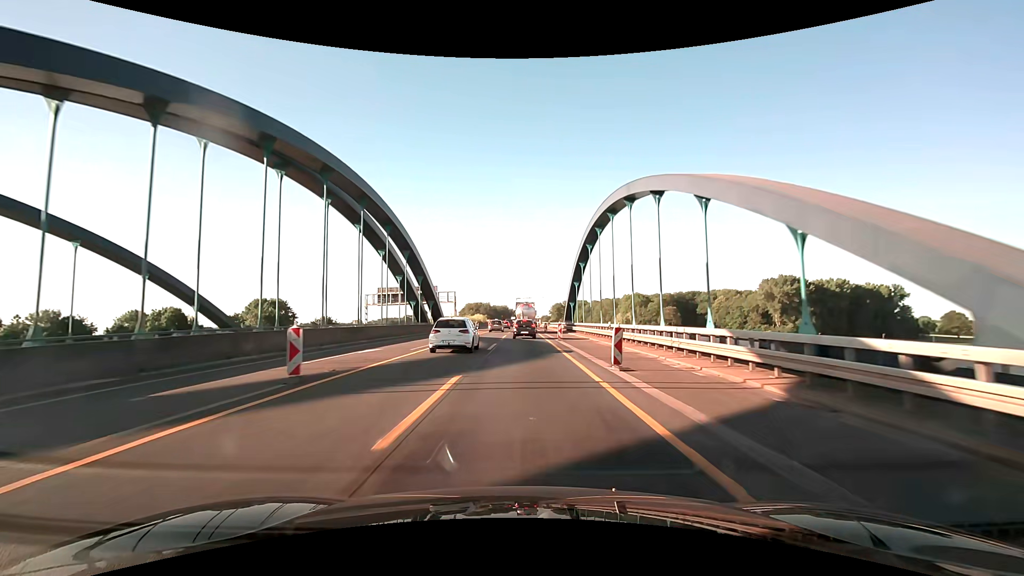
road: motorway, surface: asphalt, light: Day
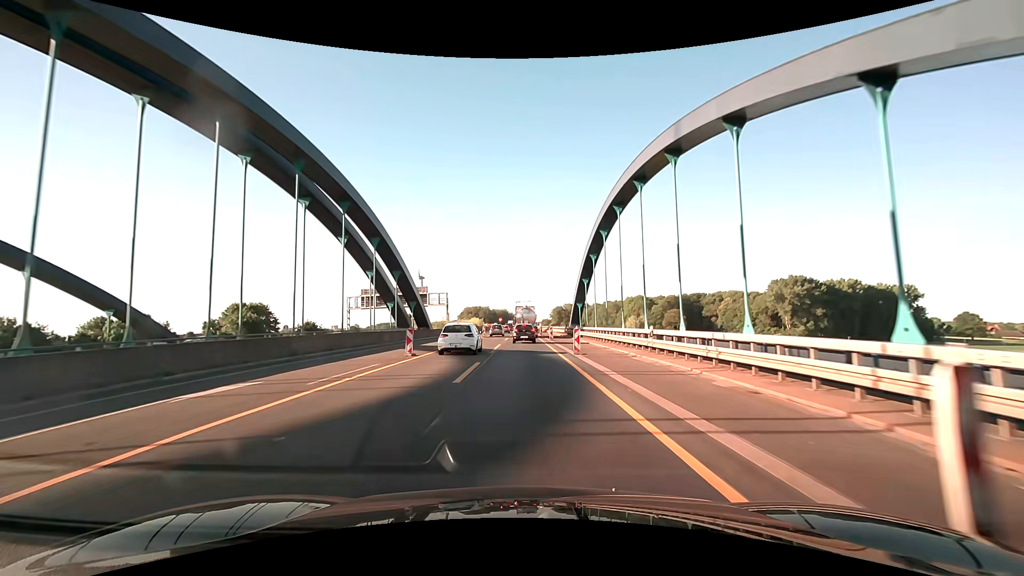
(0.0, +10.9) m; 0°
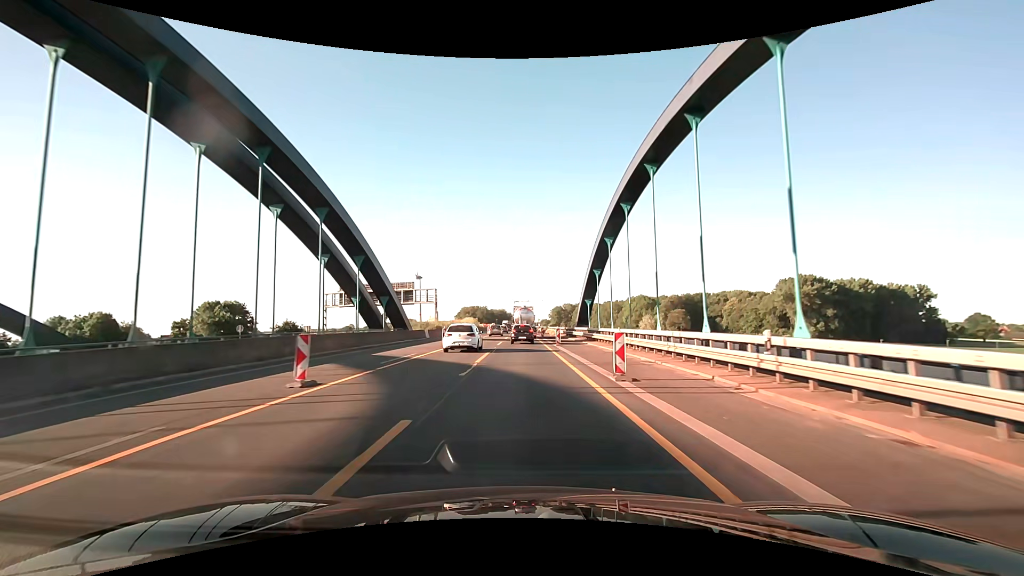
(0.0, +10.8) m; 0°
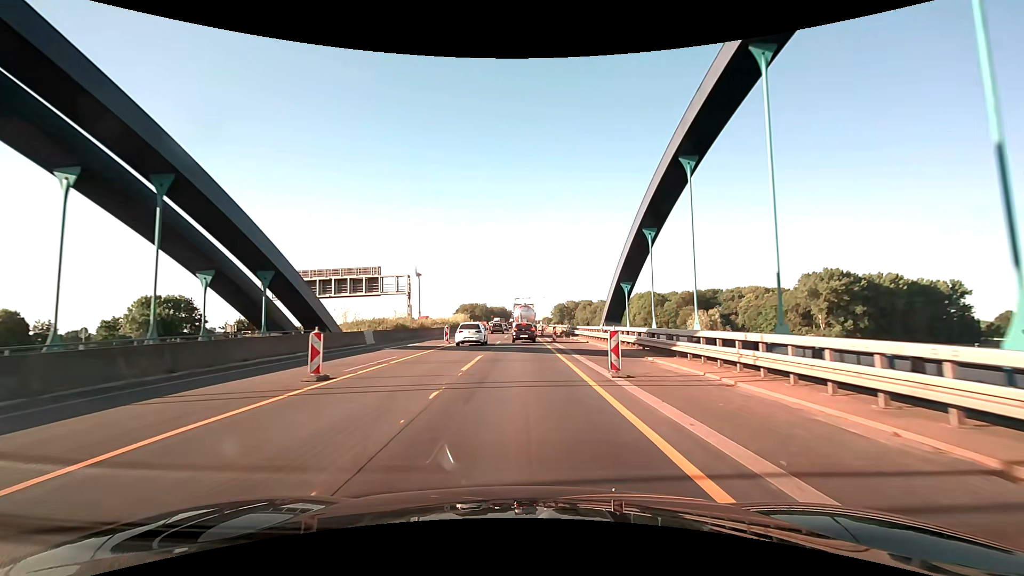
(0.0, +20.8) m; 0°
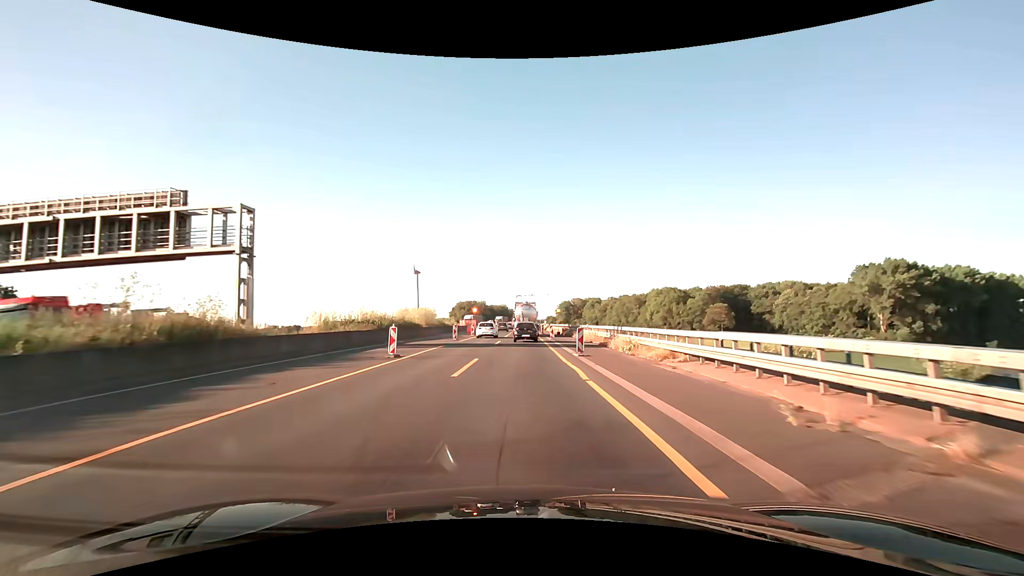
(-0.2, +38.4) m; 0°
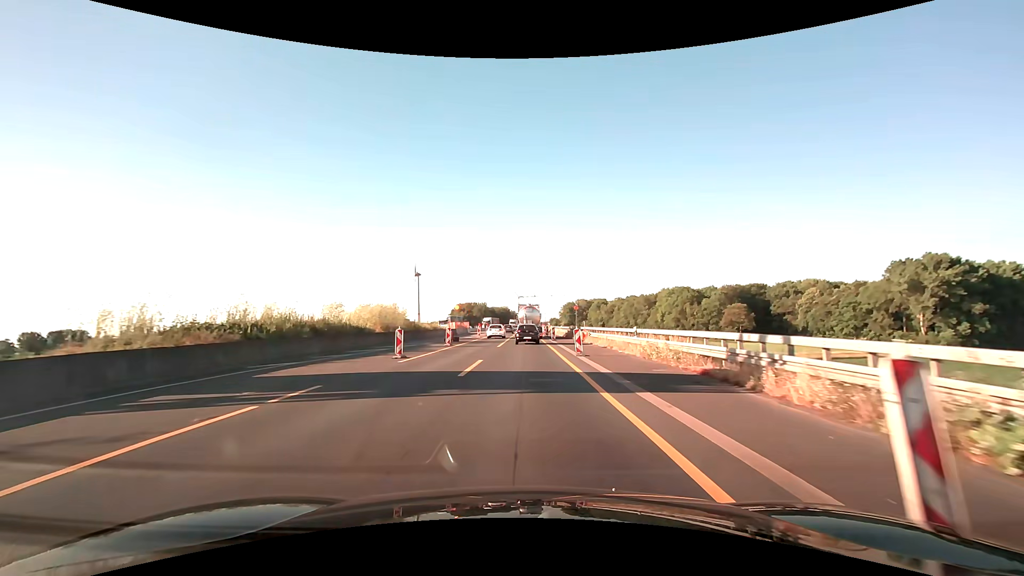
(0.0, +18.2) m; 0°
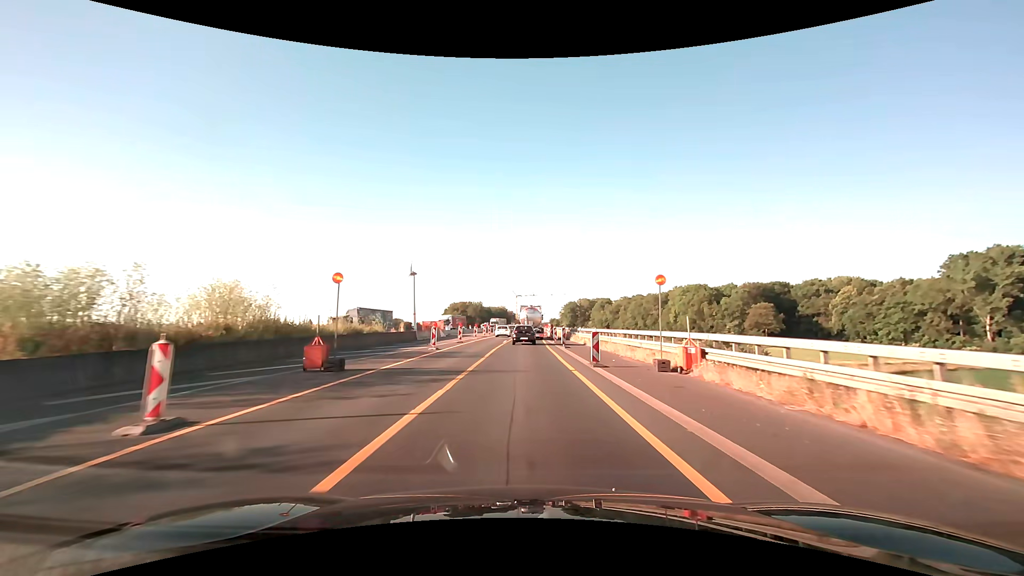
(+0.1, +27.0) m; 0°
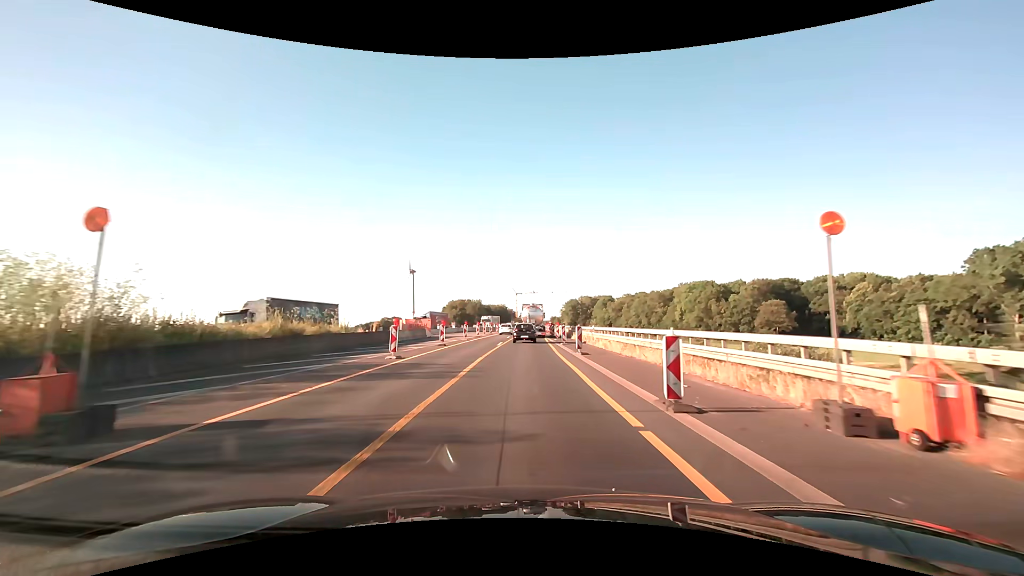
(0.0, +8.9) m; 0°
(0, +10) (0, +20) (0, +30) (0, +40) (0, +50) (0, +60) (+1, +70) (+1, +80) (+1, +90) (+2, +100) m
